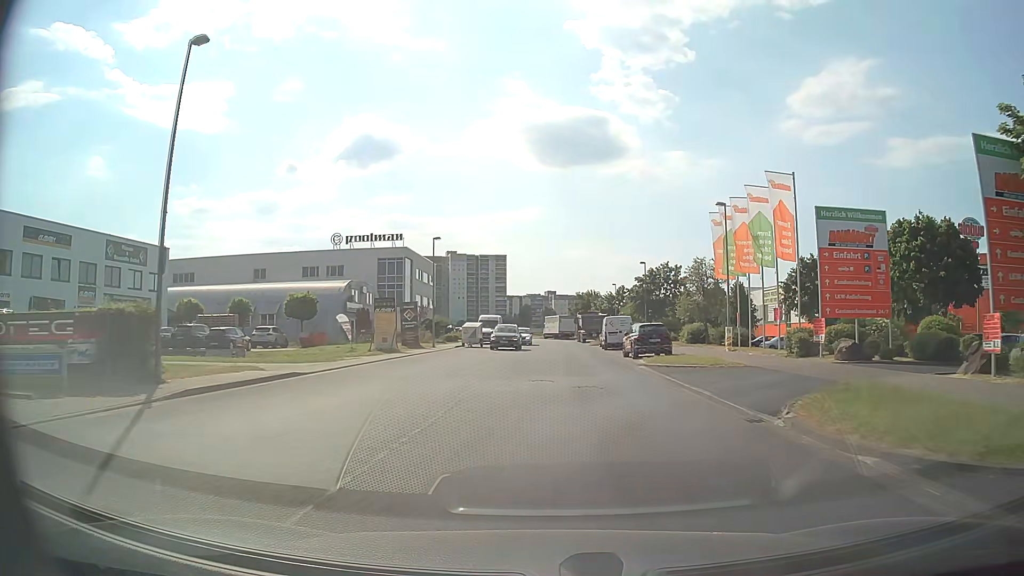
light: Day
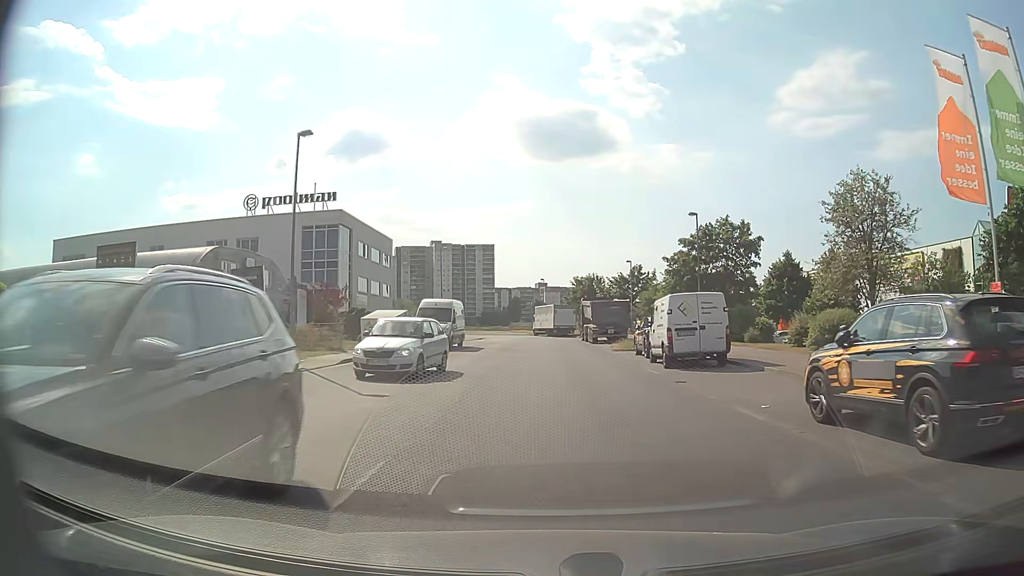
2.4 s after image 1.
(+0.2, +24.9) m; +1°
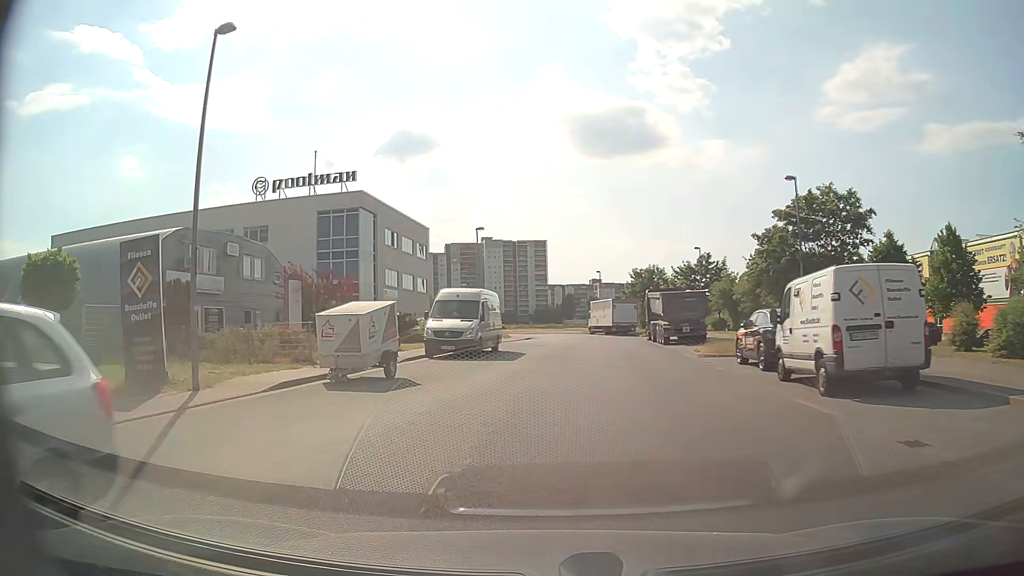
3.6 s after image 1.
(-0.1, +8.8) m; -4°
